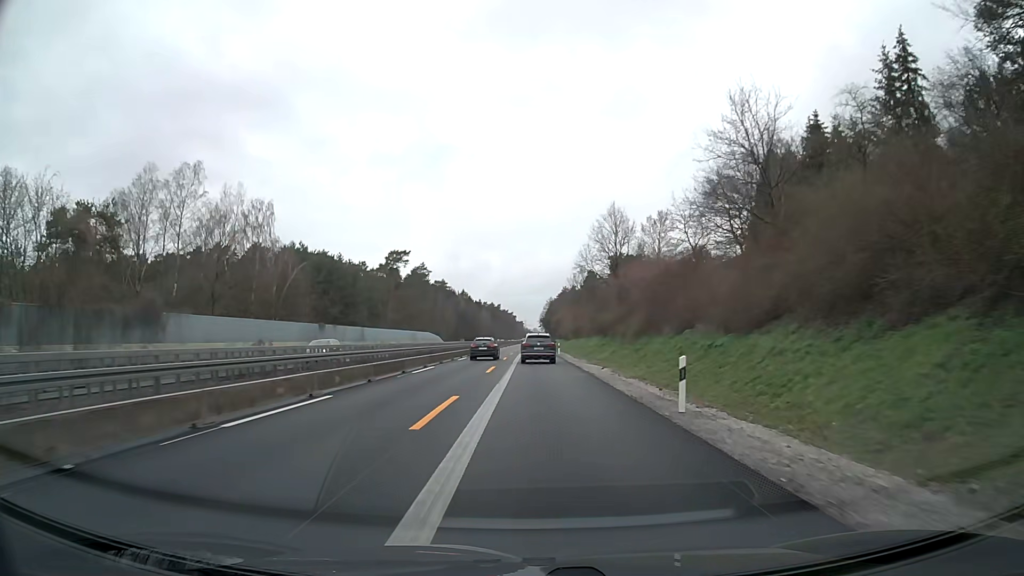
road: motorway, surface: asphalt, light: Day
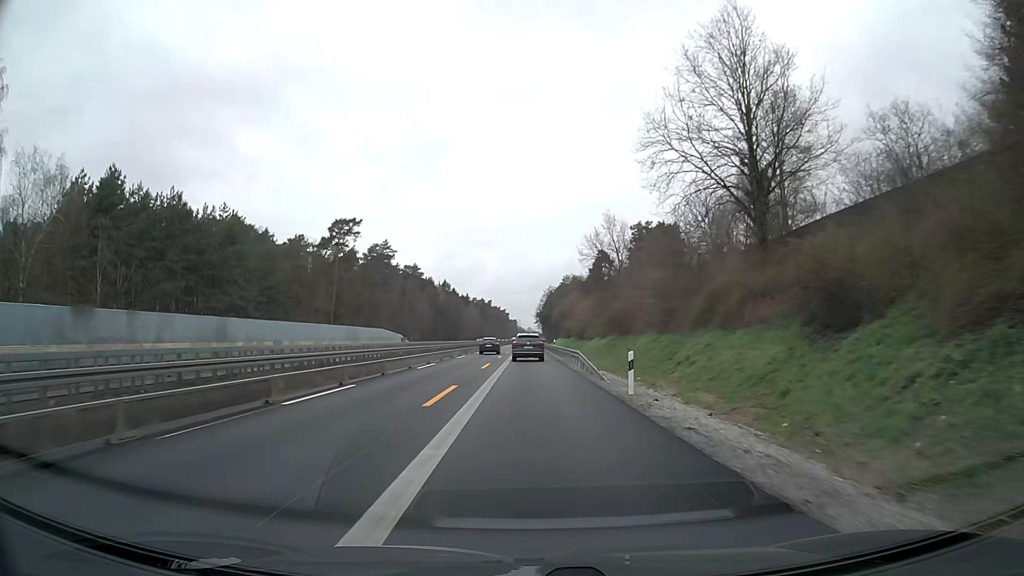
(+0.2, +50.3) m; 0°
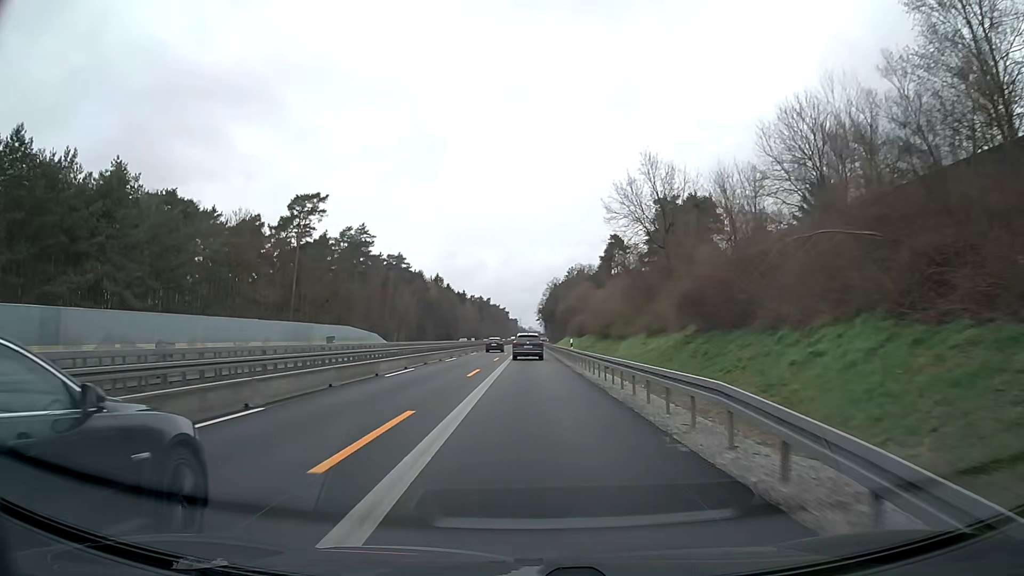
(+0.1, +25.1) m; 0°
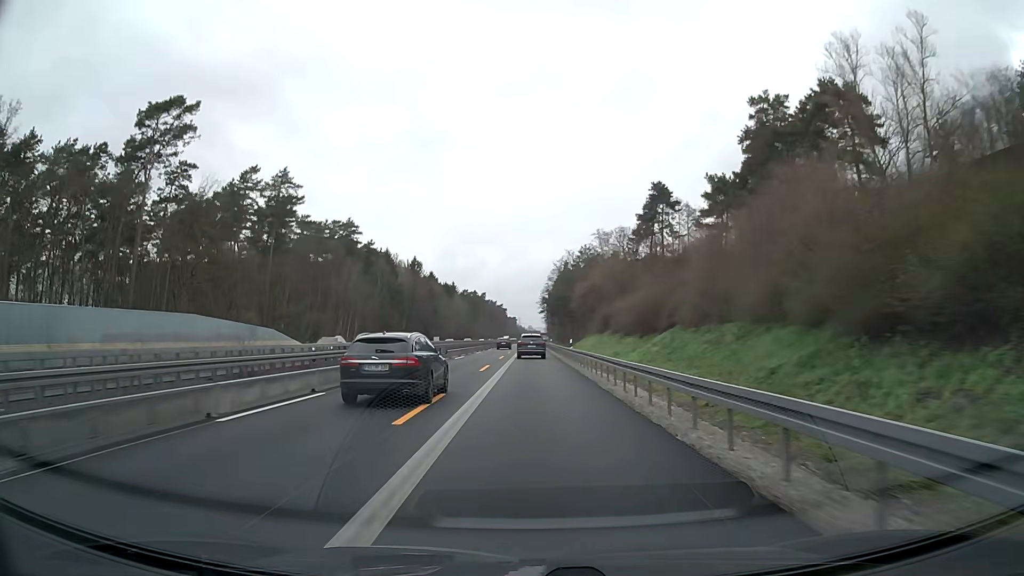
(-0.1, +50.2) m; 0°
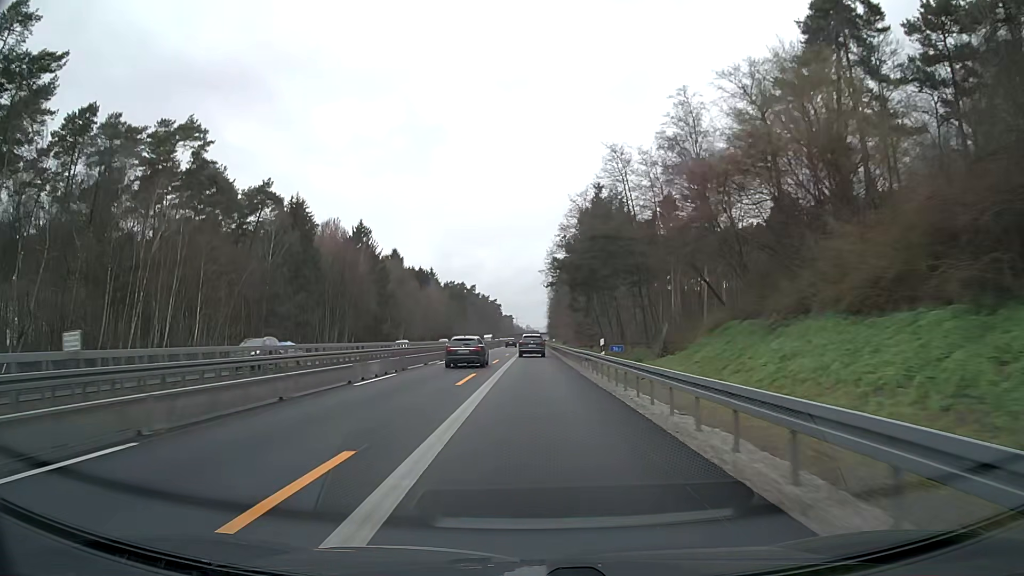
(+0.1, +62.7) m; 0°
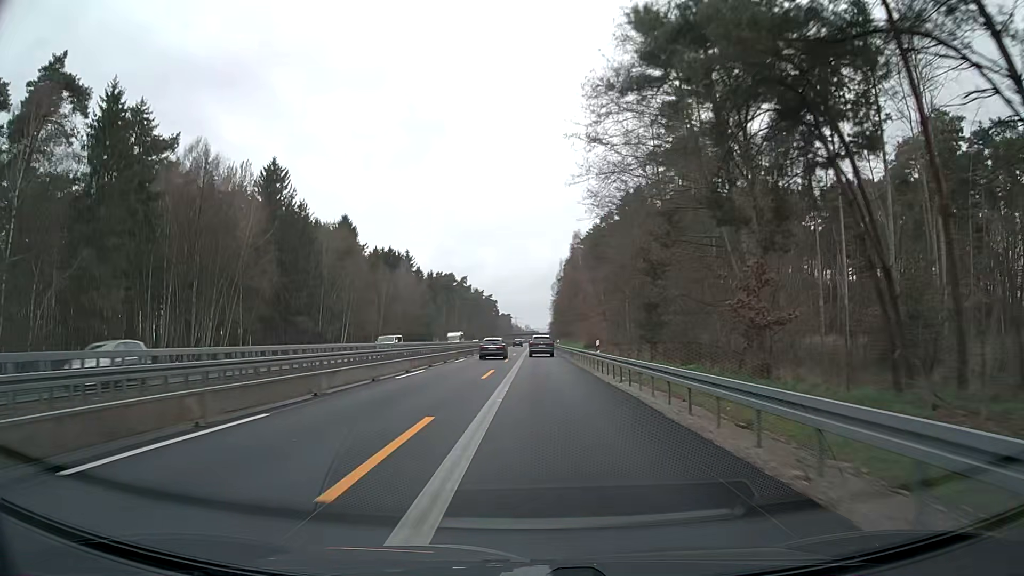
(-0.3, +50.1) m; 0°
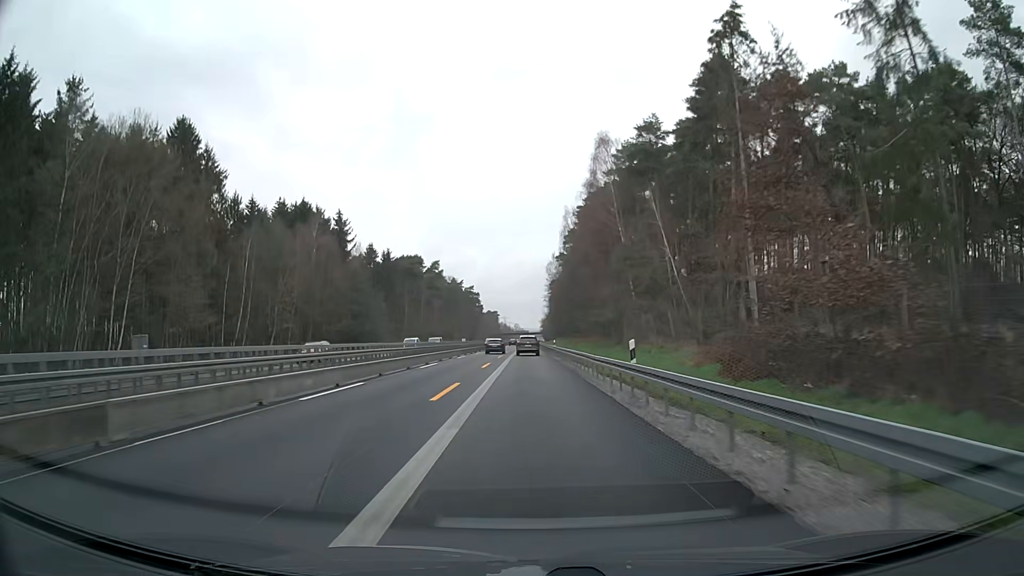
(+0.6, +62.6) m; +1°
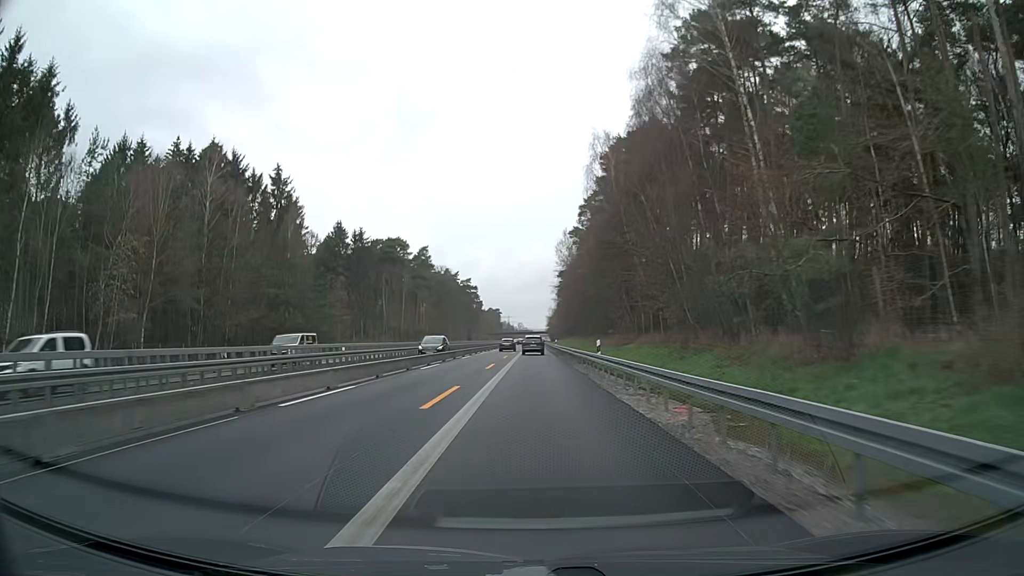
(-0.2, +37.6) m; 0°
(0, +10) (0, +20) (0, +30) (0, +40) (0, +50) (0, +60) (0, +70) (0, +80) (0, +90) (0, +100) m
